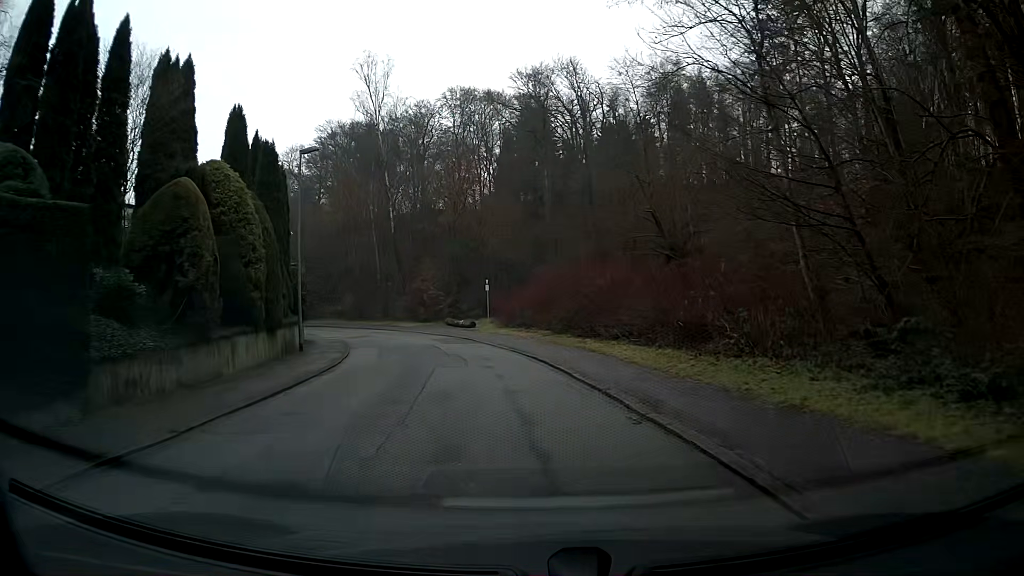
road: residential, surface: asphalt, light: Day
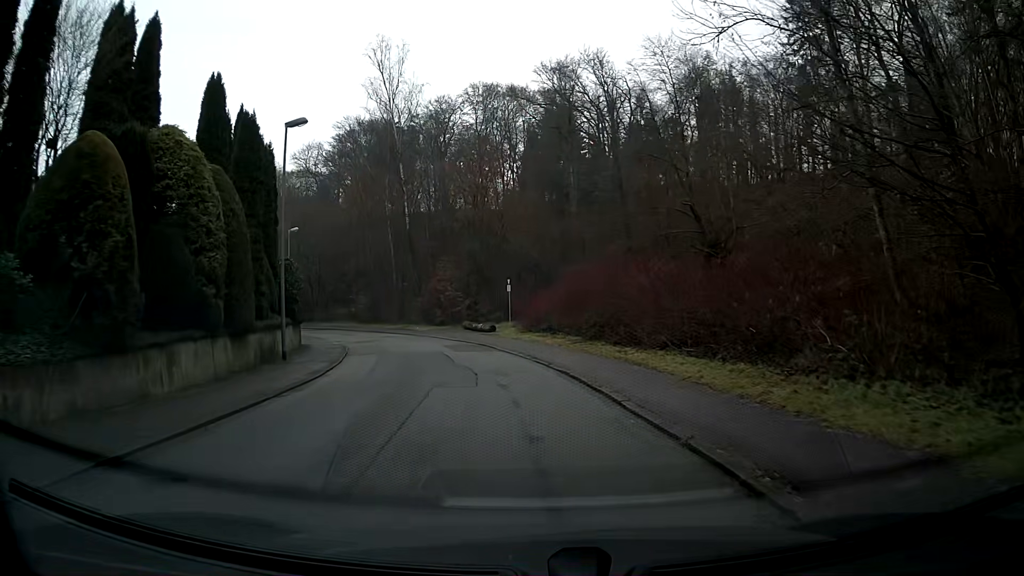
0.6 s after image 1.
(-0.1, +4.5) m; -2°
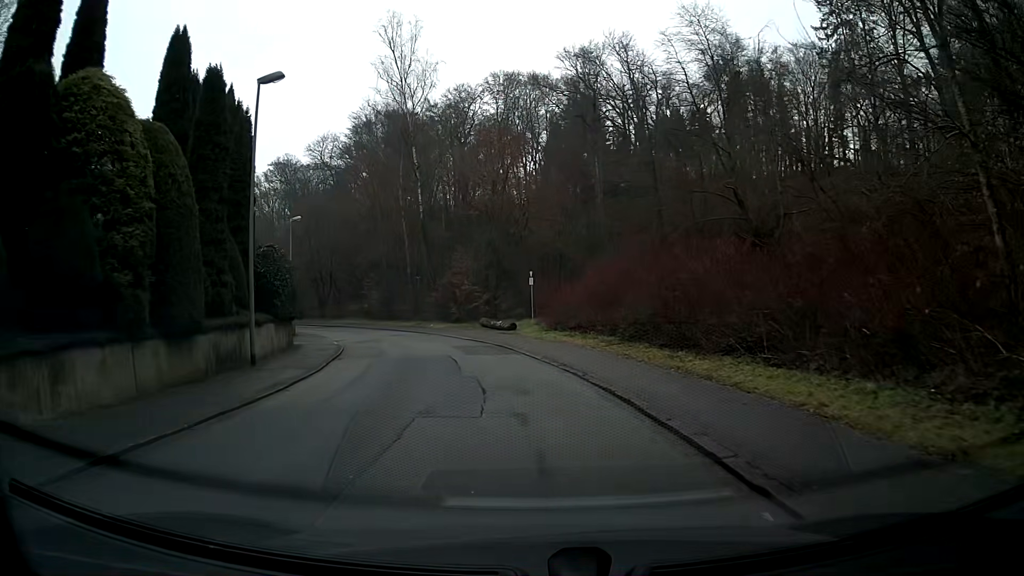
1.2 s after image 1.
(-0.1, +4.5) m; -2°
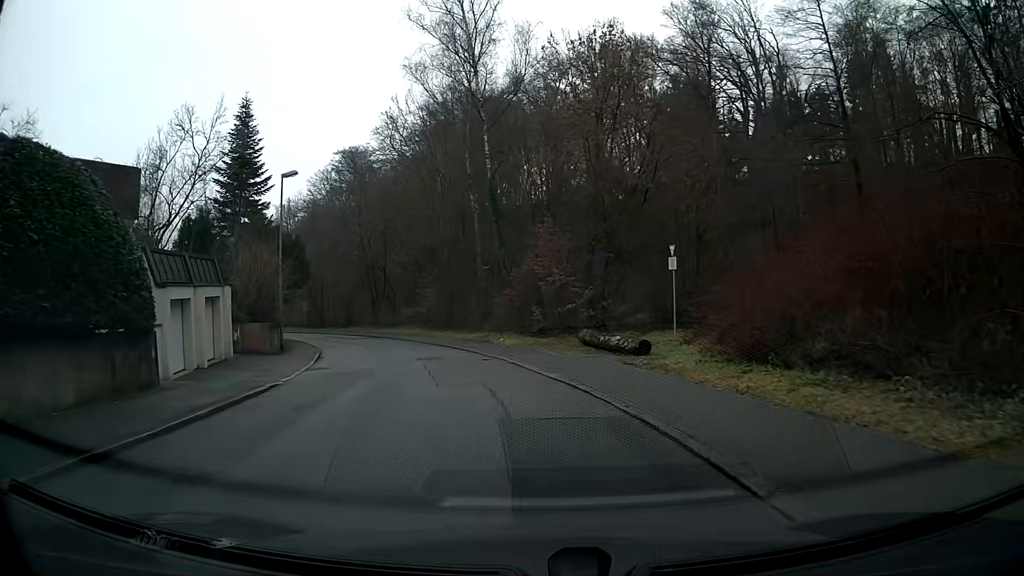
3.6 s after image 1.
(-1.4, +17.8) m; -8°
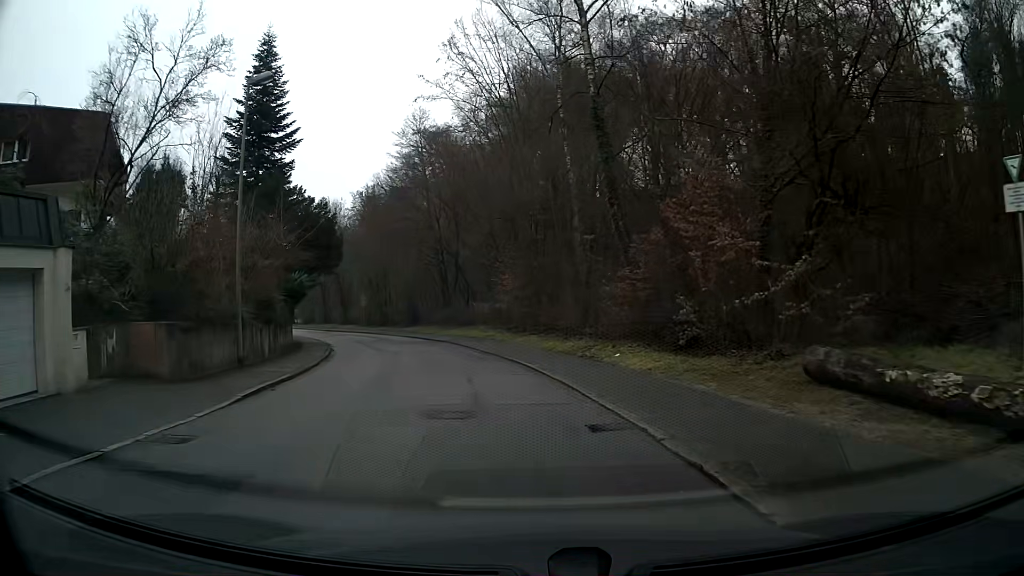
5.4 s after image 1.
(-0.7, +13.3) m; -8°
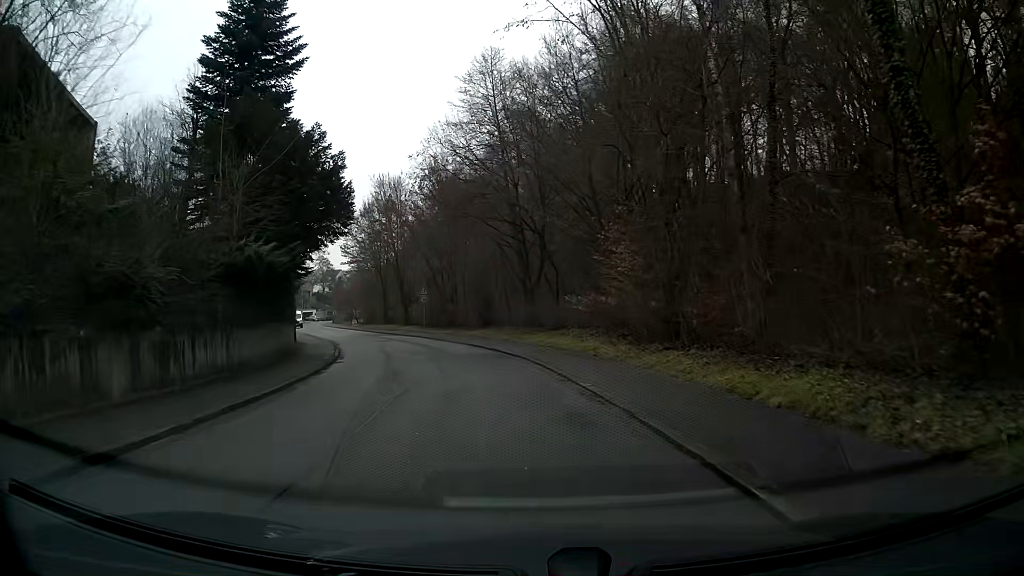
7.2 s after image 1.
(-1.1, +13.4) m; -8°
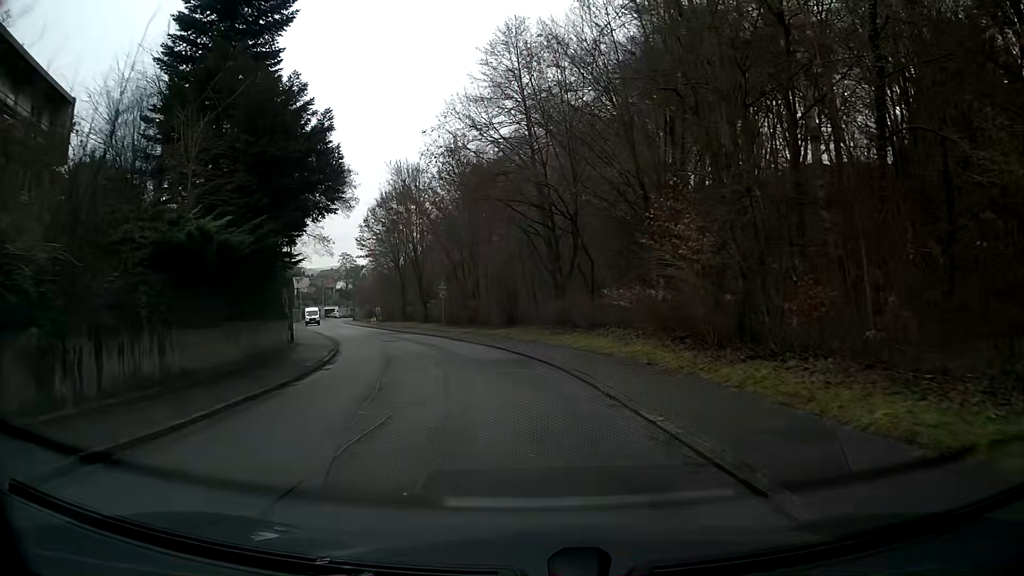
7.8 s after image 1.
(-0.1, +4.5) m; -2°
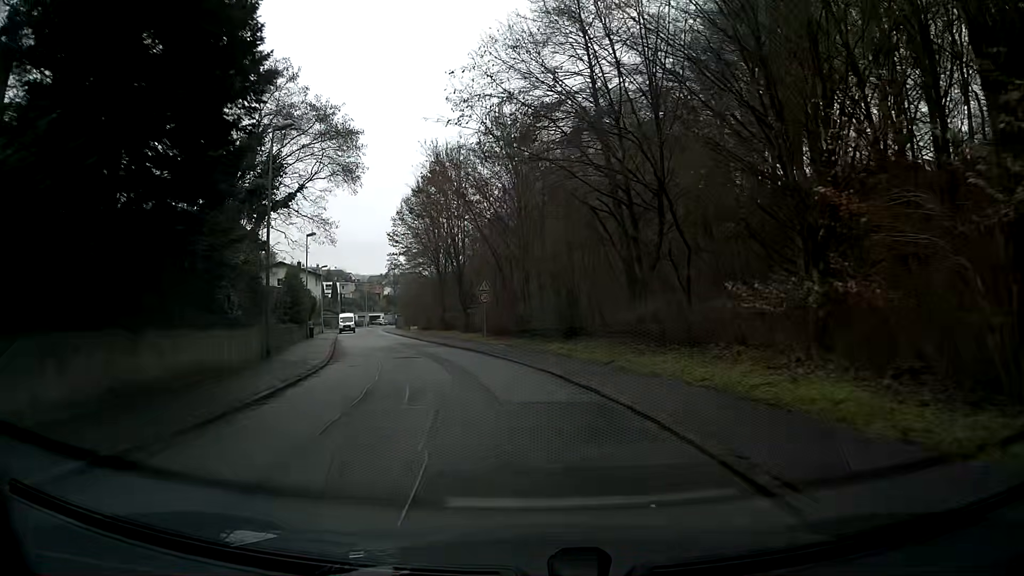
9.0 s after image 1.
(-0.3, +9.0) m; -4°
(0, +10) (-2, +20) (-4, +30) (-7, +39) (-10, +49) (-12, +59) (-15, +68) (-17, +78) (-20, +88) (-22, +97) m
